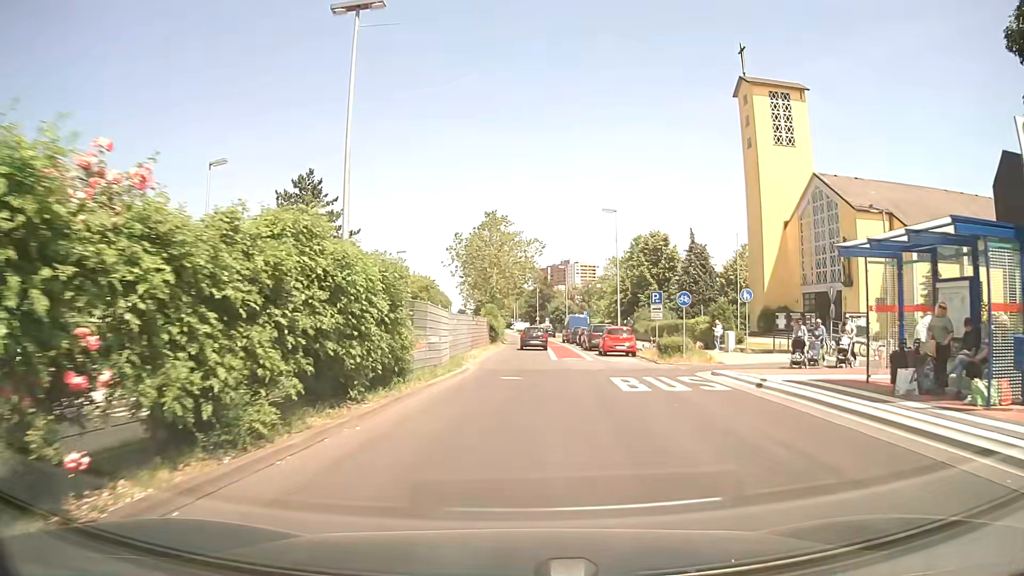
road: secondary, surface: asphalt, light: Day
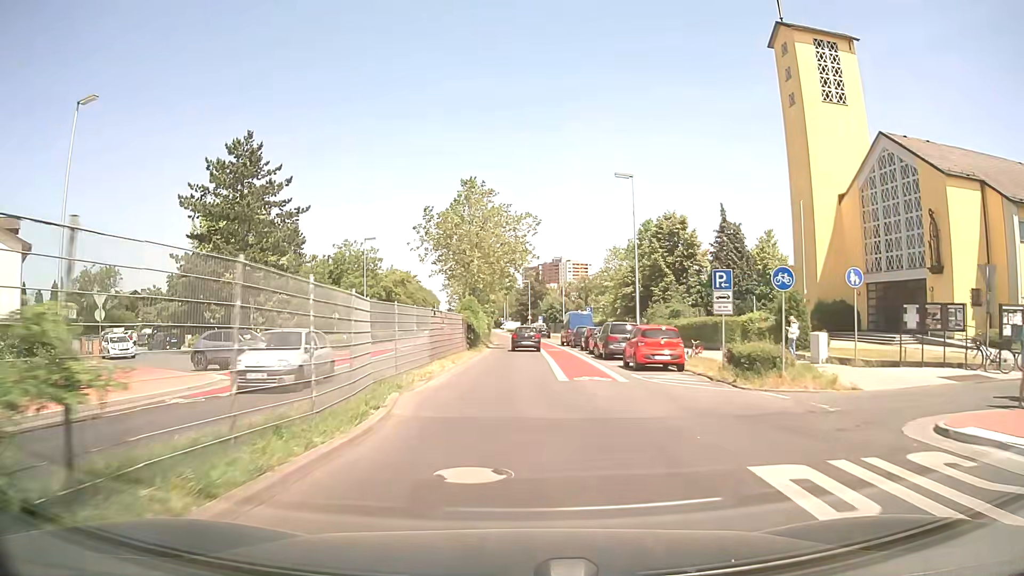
(+0.1, +12.0) m; +1°
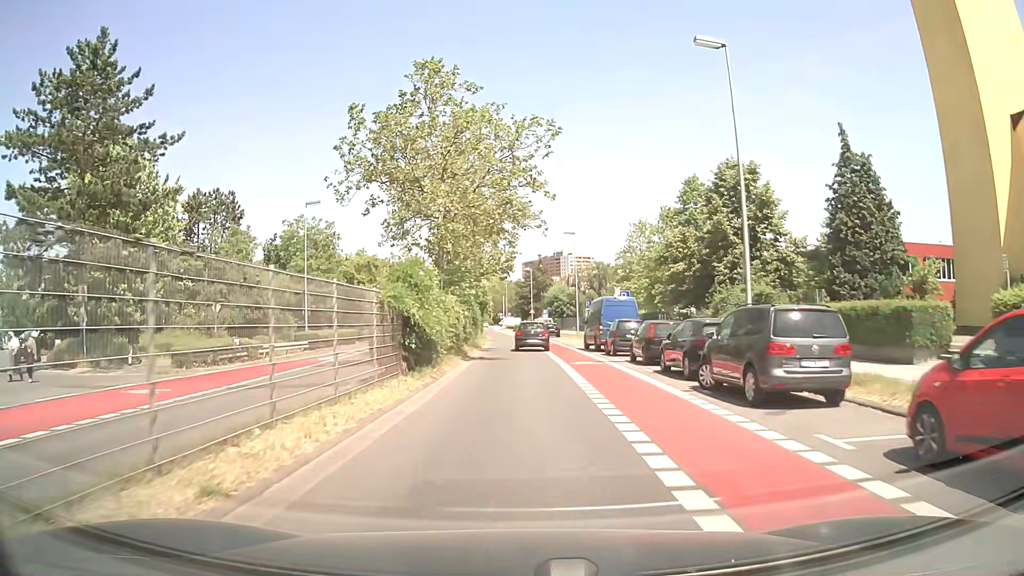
(0.0, +19.0) m; 0°
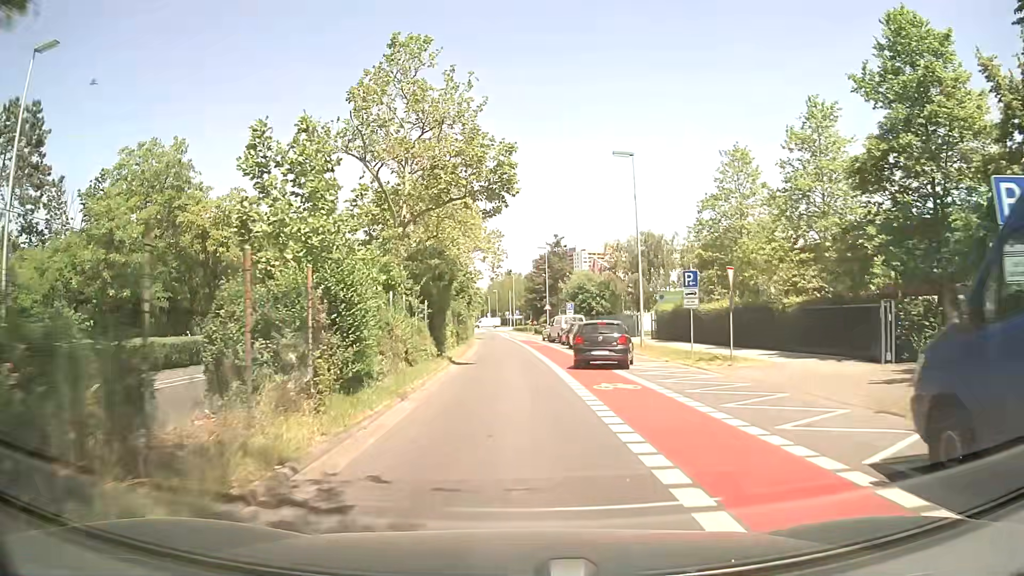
(0.0, +31.5) m; -1°
